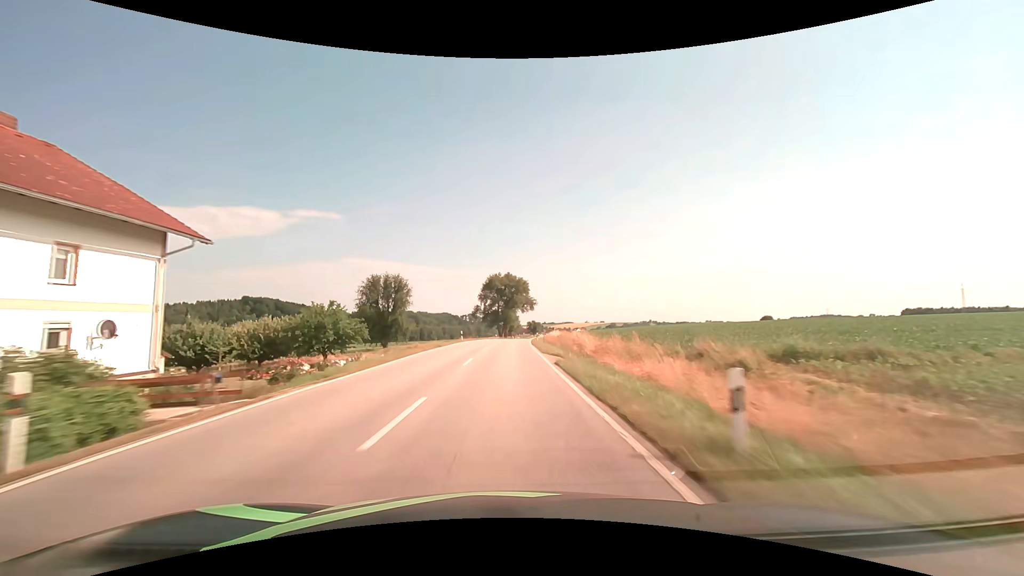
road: secondary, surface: asphalt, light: Day
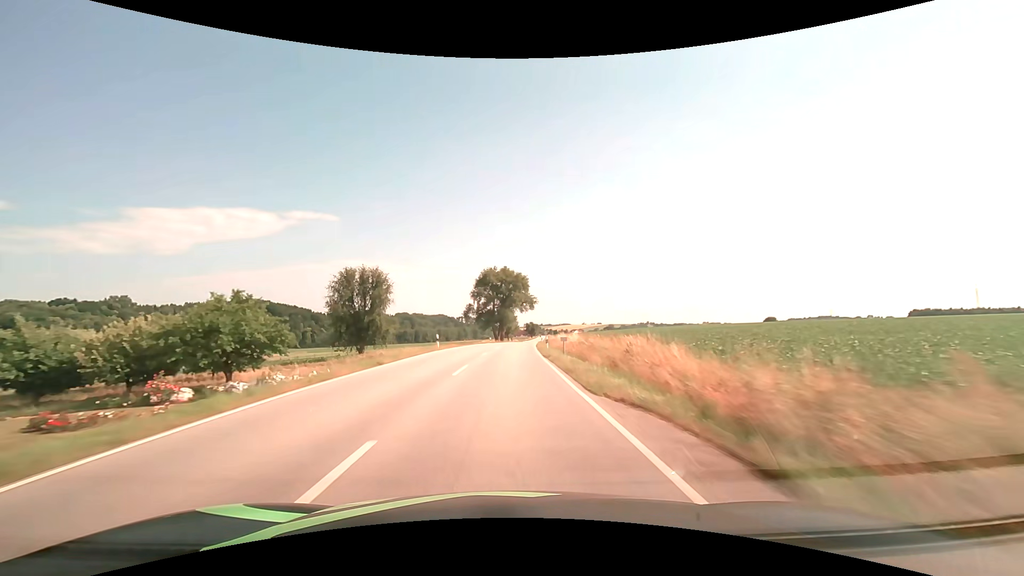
(0.0, +15.7) m; 0°
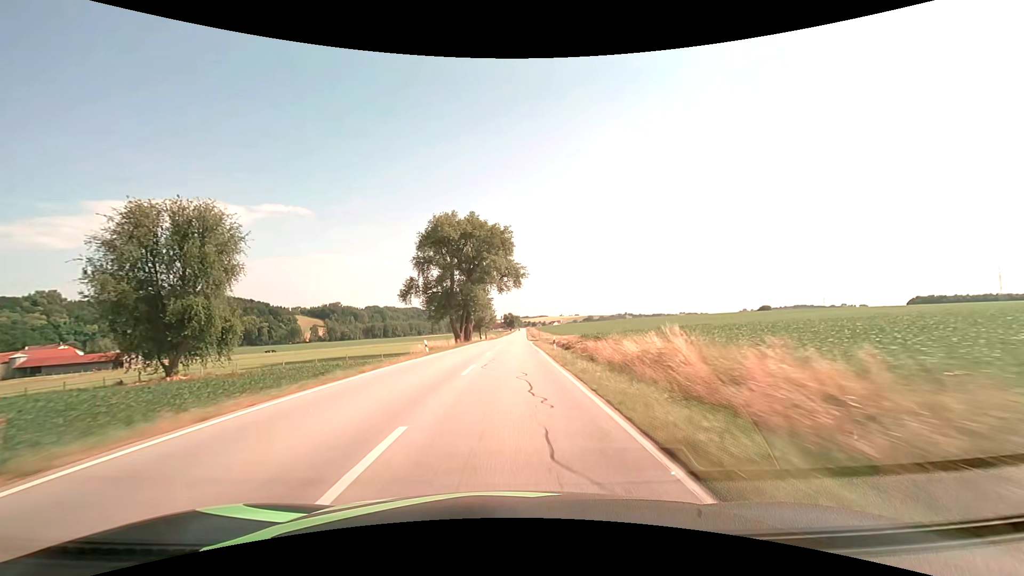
(+1.0, +47.1) m; +3°
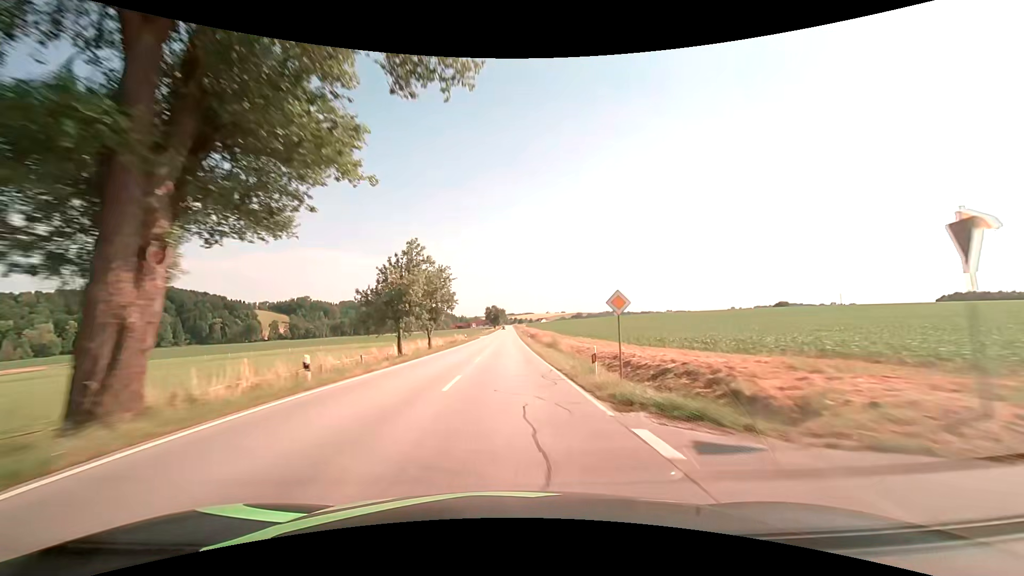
(+1.2, +63.3) m; +2°
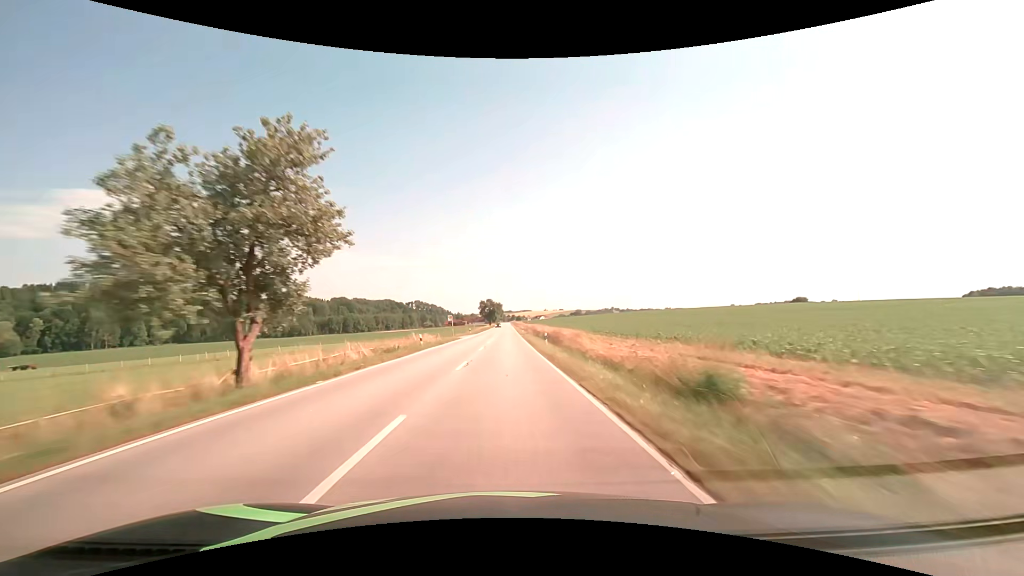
(+0.1, +31.8) m; 0°
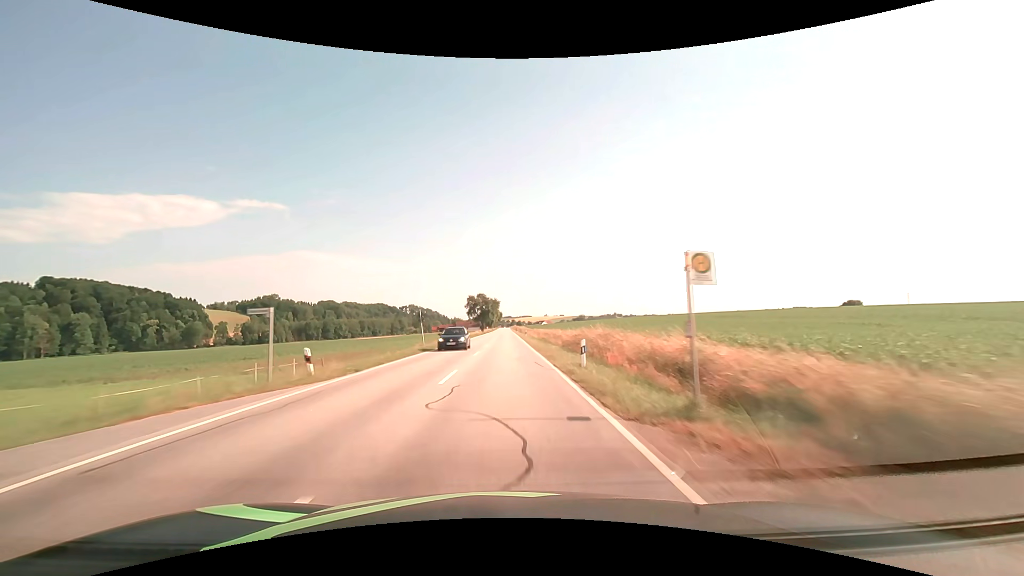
(+0.1, +63.4) m; 0°
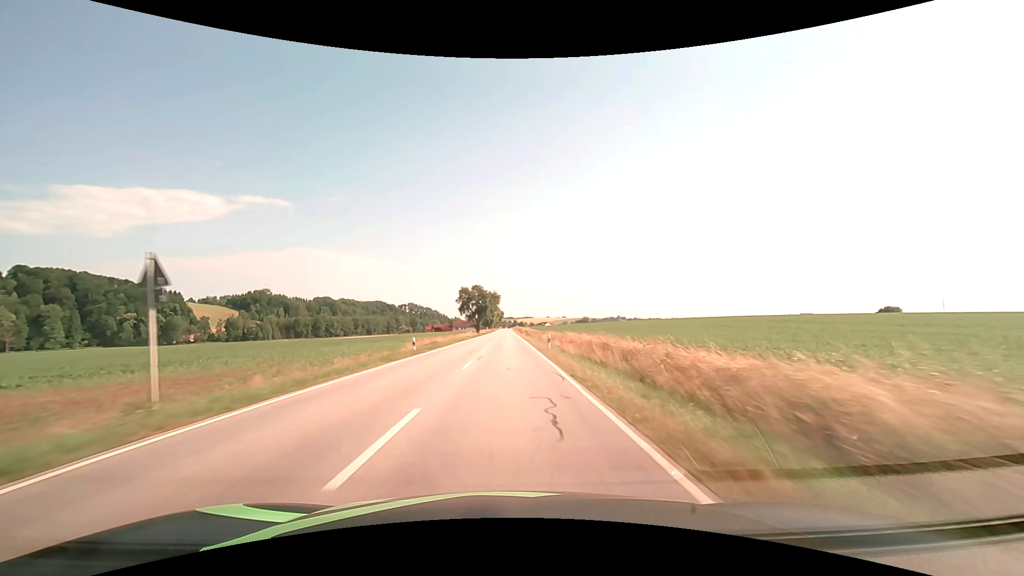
(-0.1, +31.6) m; 0°
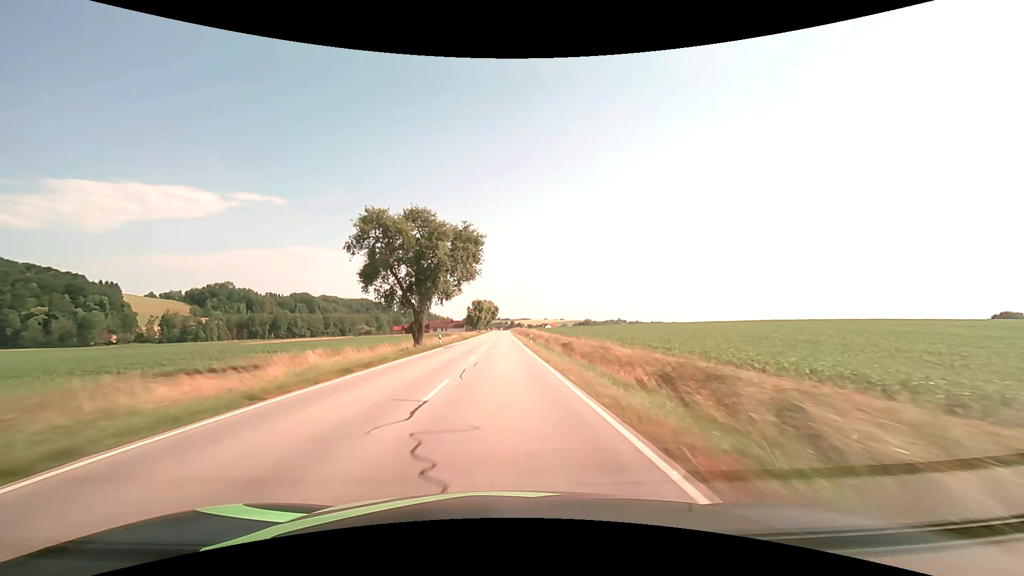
(+0.3, +78.9) m; 0°
(0, +10) (0, +20) (0, +30) (0, +40) (0, +50) (0, +60) (0, +70) (0, +80) (0, +90) (0, +100) m
